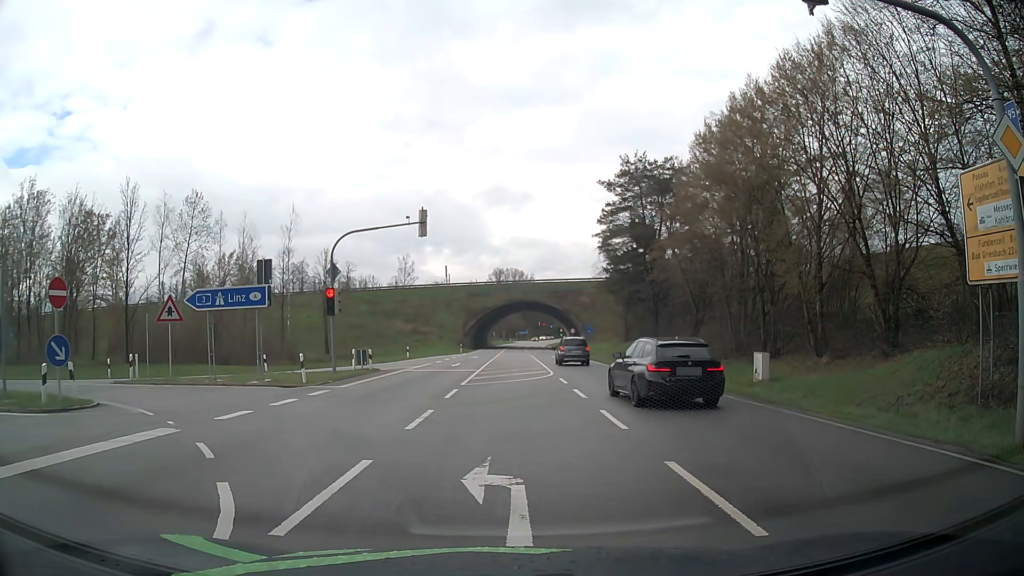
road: secondary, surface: asphalt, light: Day
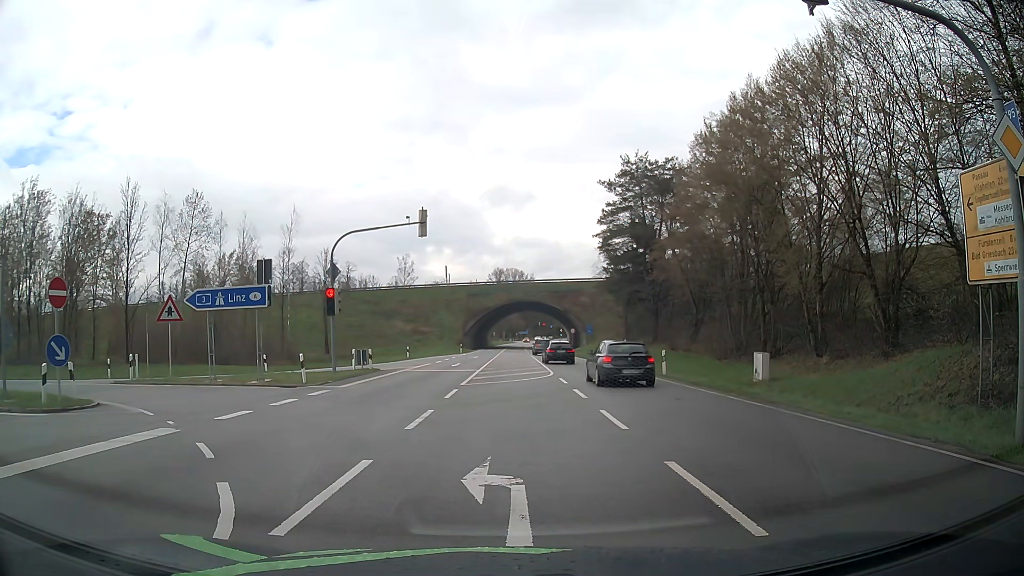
(0.0, 0.0) m; 0°
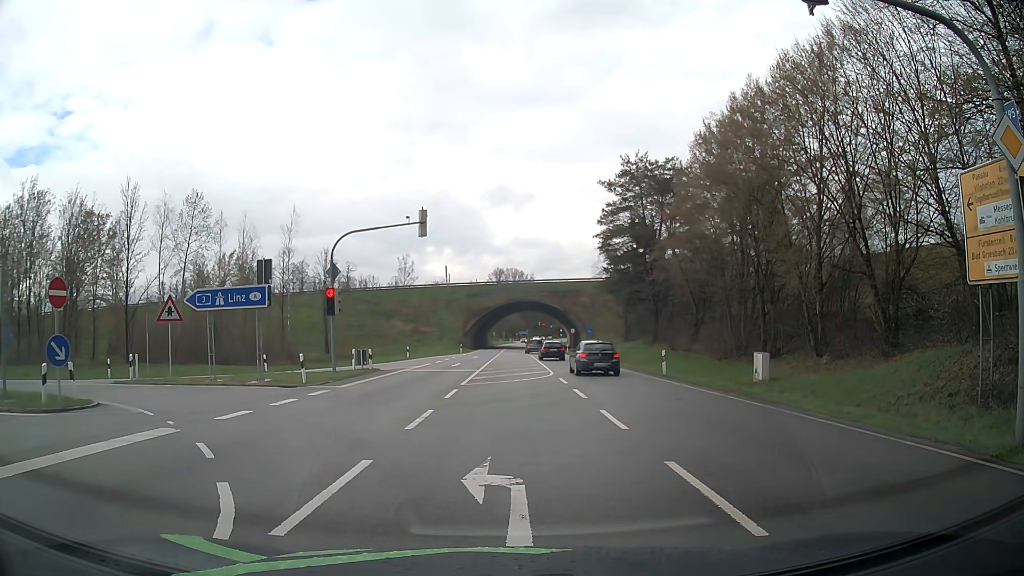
(0.0, 0.0) m; 0°
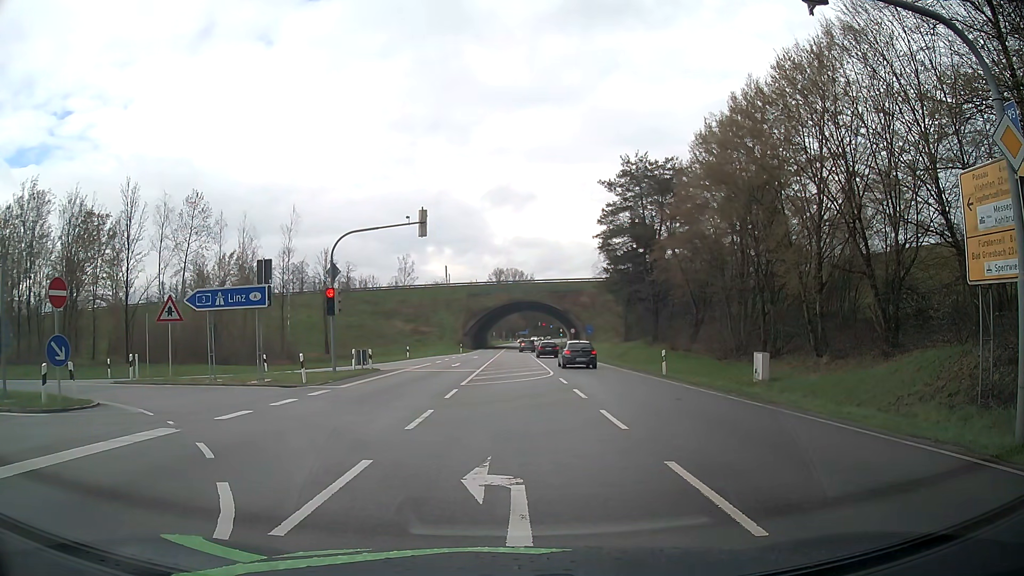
(0.0, 0.0) m; 0°
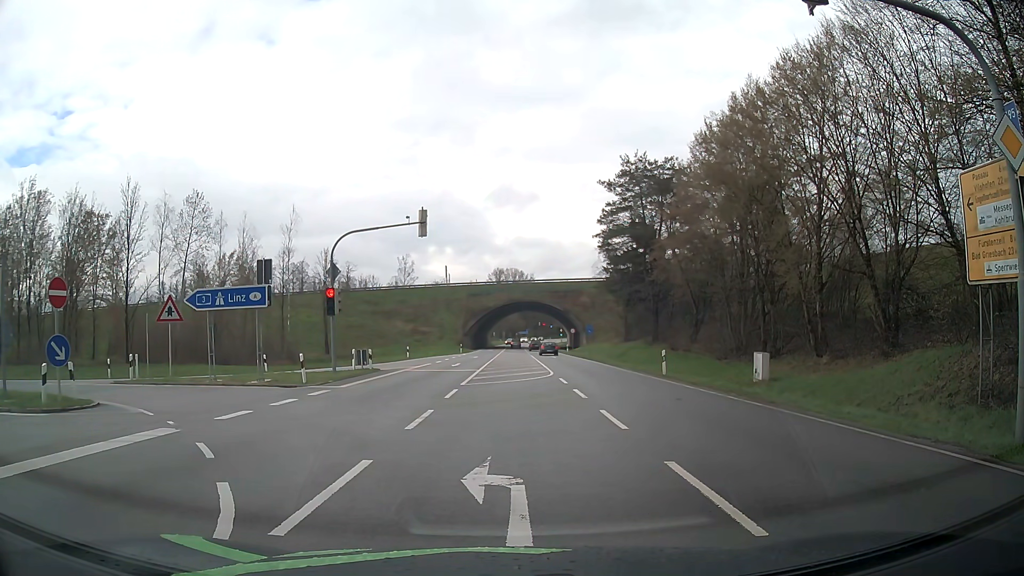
(0.0, 0.0) m; 0°
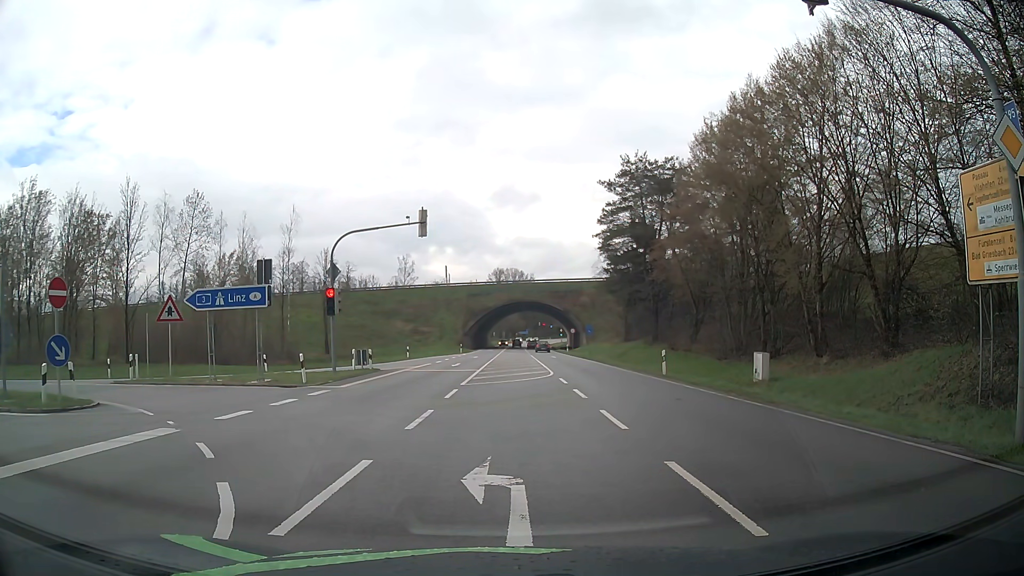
(0.0, 0.0) m; 0°
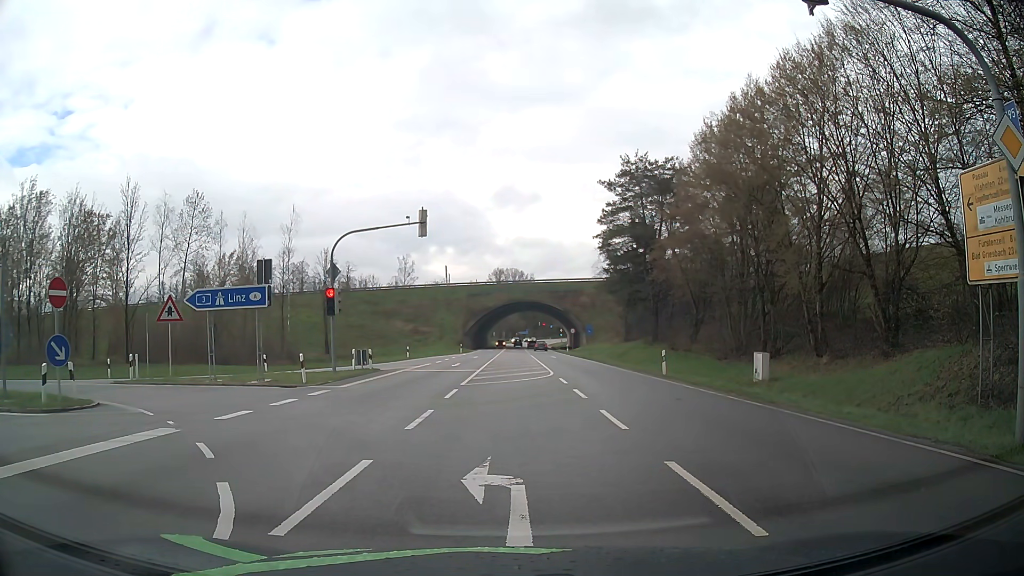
(0.0, 0.0) m; 0°
